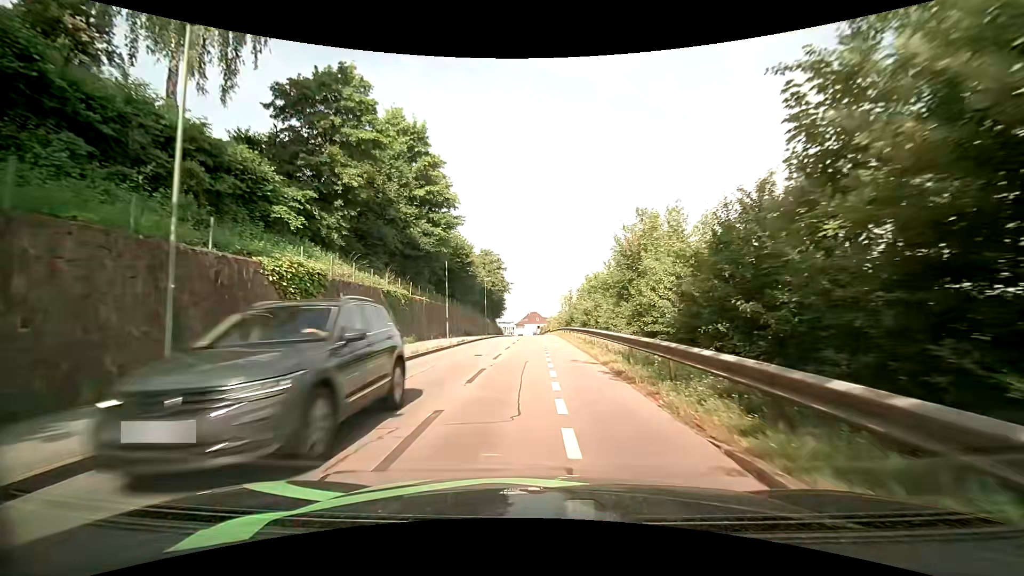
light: Day
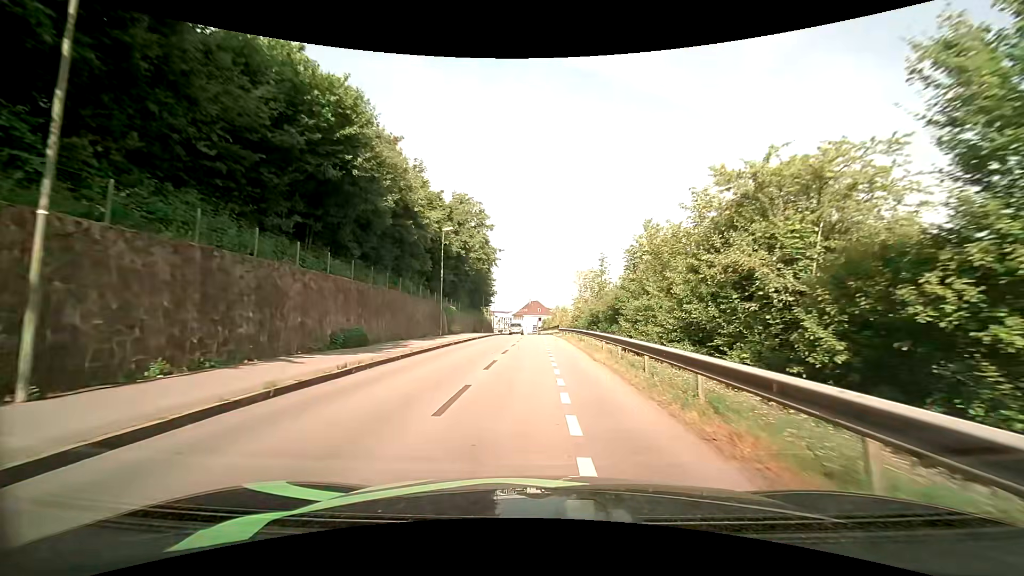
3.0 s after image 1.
(-0.3, +33.5) m; -1°
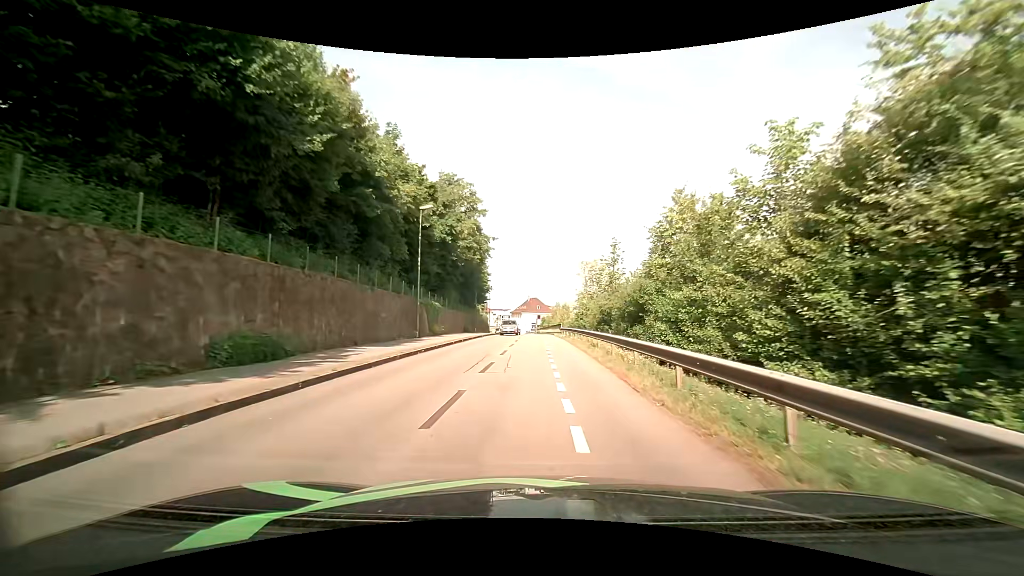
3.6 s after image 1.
(+0.1, +6.8) m; 0°
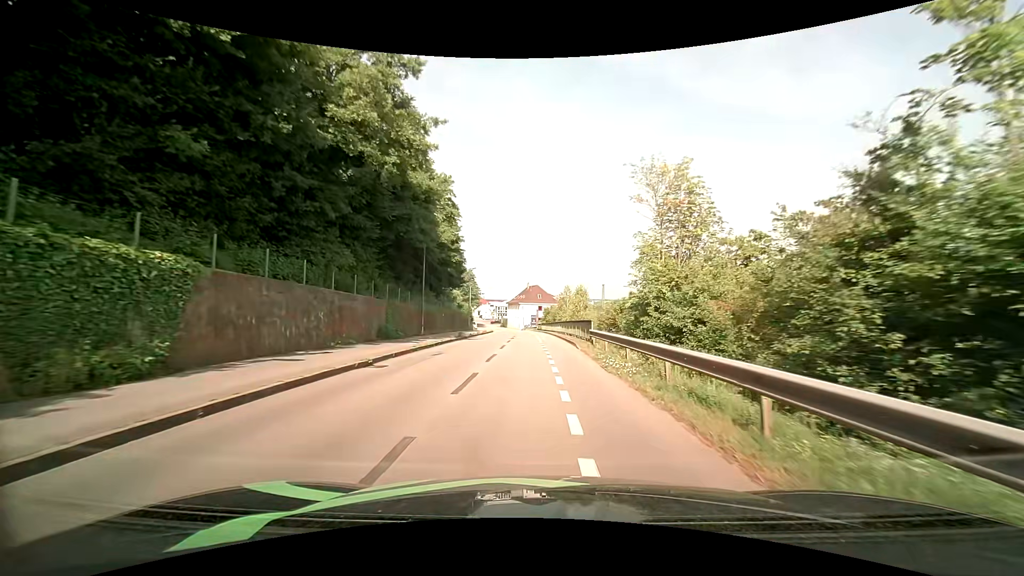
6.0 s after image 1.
(+0.2, +27.7) m; +1°
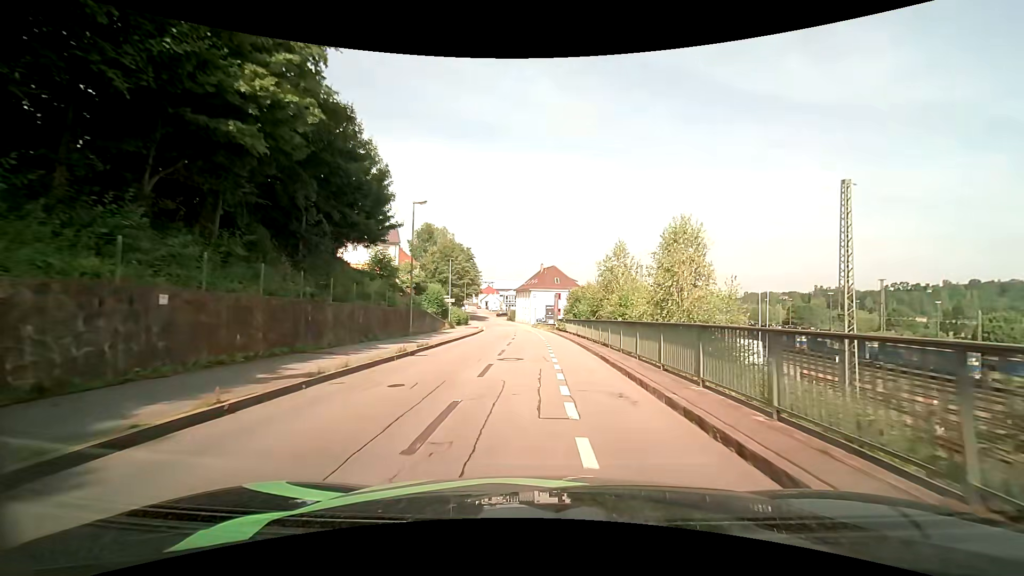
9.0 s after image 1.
(-0.6, +33.5) m; -2°
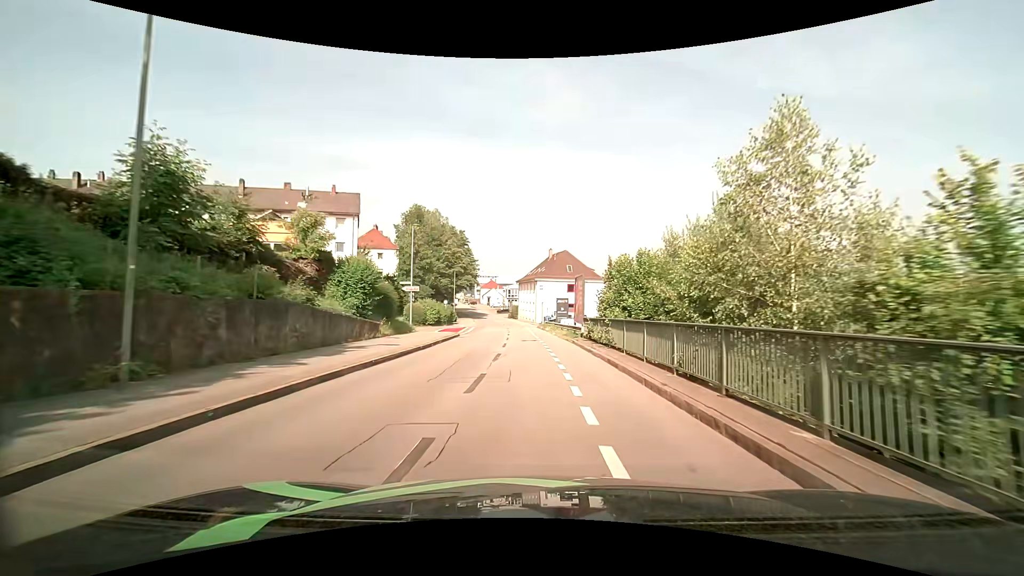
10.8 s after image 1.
(-0.2, +20.5) m; -1°
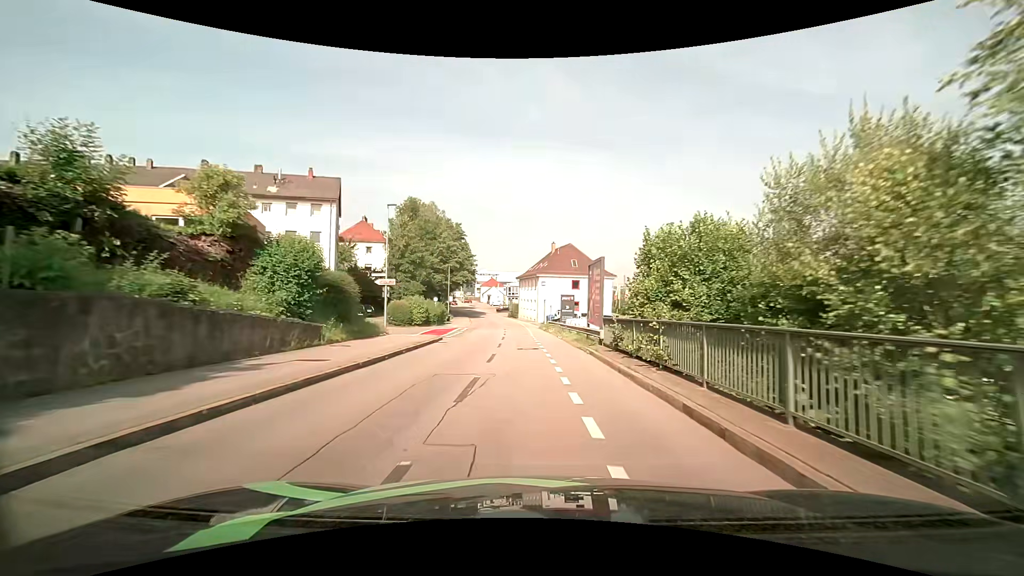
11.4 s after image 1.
(0.0, +6.8) m; 0°
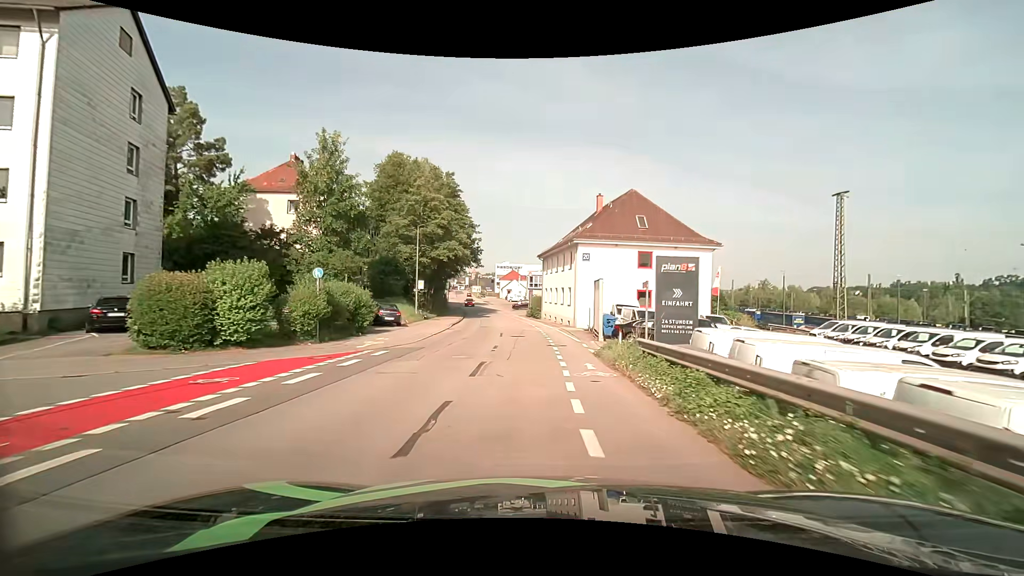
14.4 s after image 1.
(-1.0, +32.9) m; -4°
(0, +10) (0, +20) (-1, +30) (-1, +40) (-2, +50) (-3, +60) (-4, +70) (-6, +80) (-8, +89) (-10, +99) m
